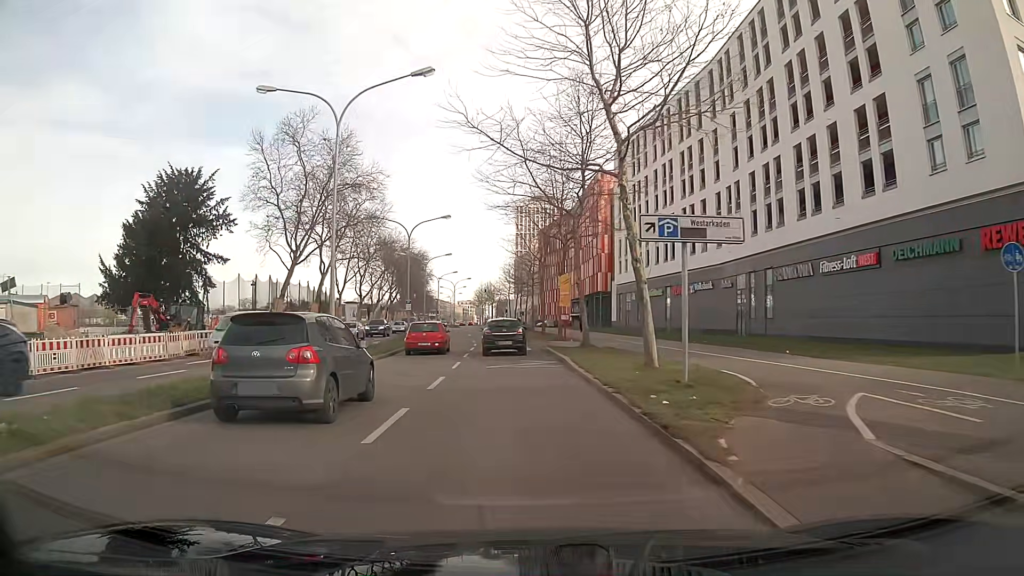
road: secondary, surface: asphalt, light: Day
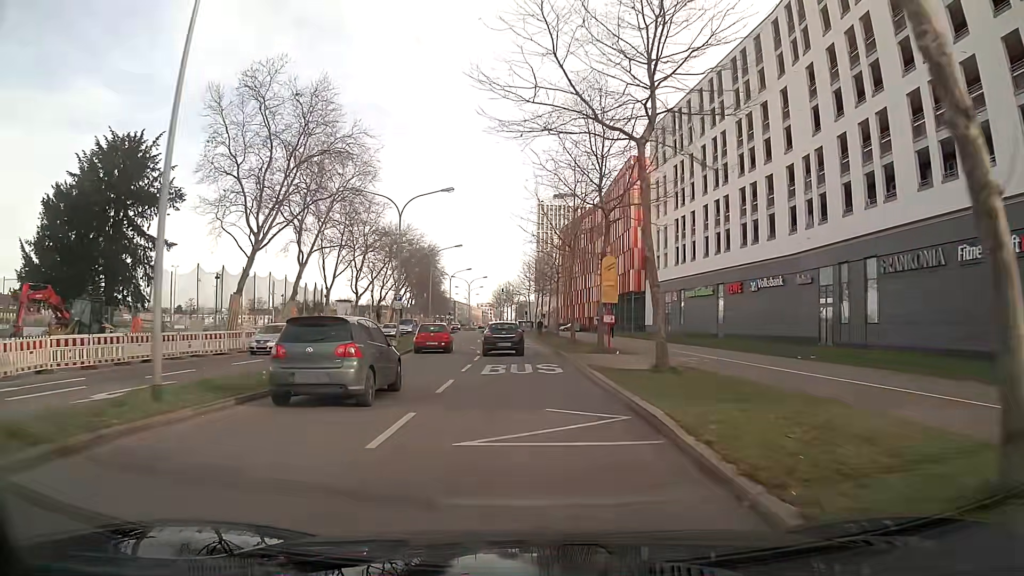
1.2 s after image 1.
(-0.2, +12.5) m; -1°
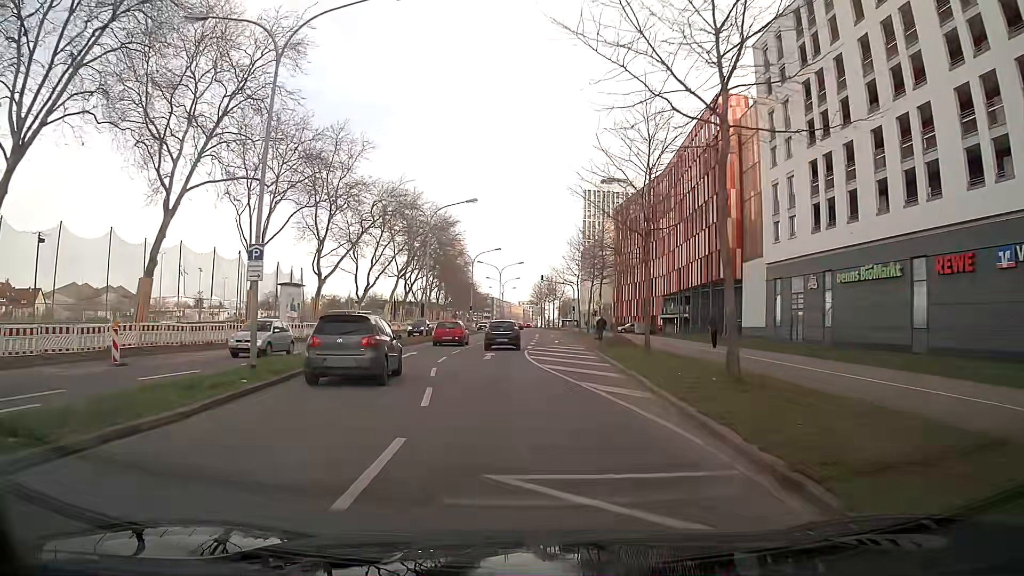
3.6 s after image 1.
(-0.7, +26.8) m; -4°
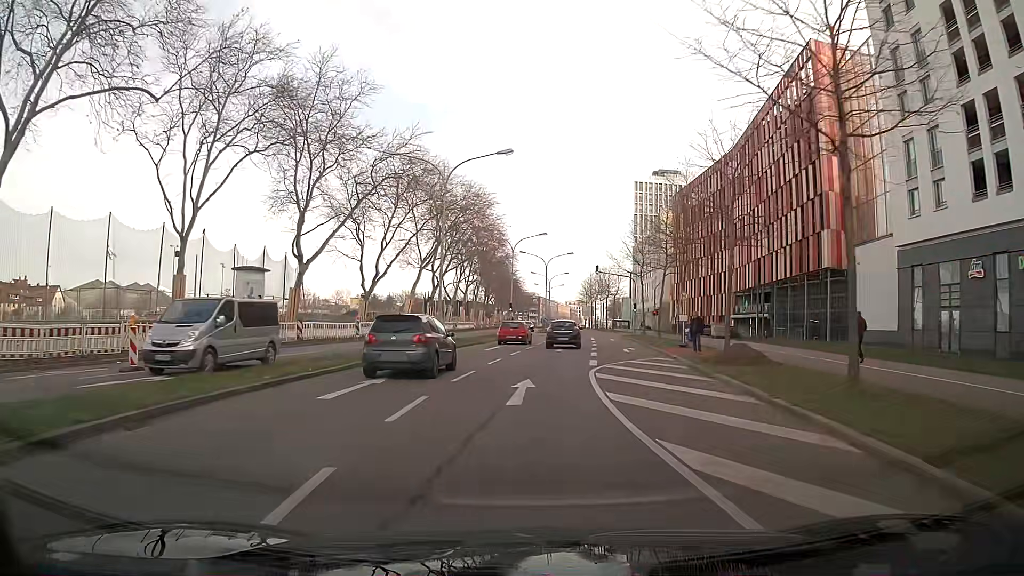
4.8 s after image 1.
(-0.4, +13.9) m; -3°
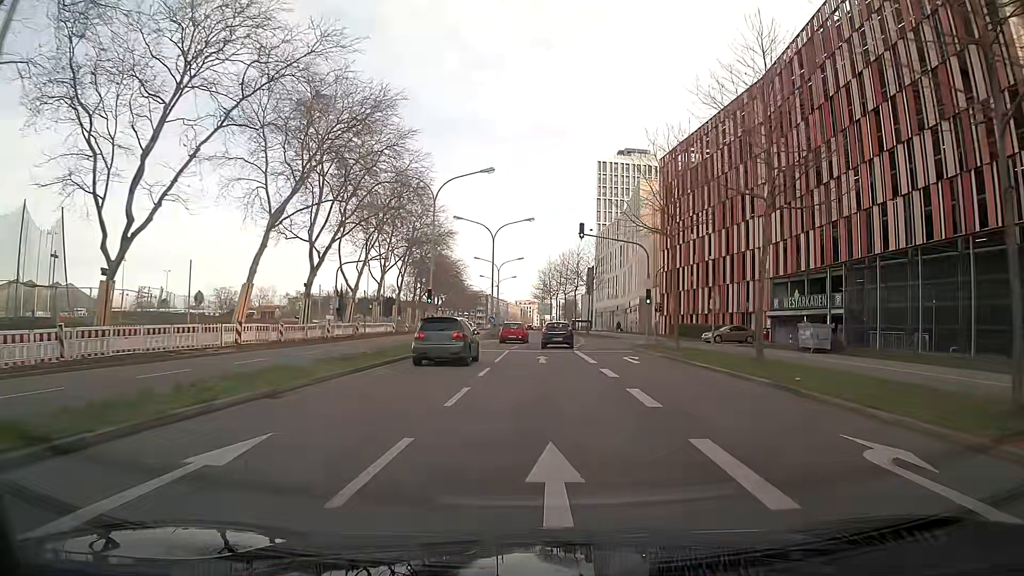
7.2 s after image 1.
(+0.6, +28.4) m; +4°
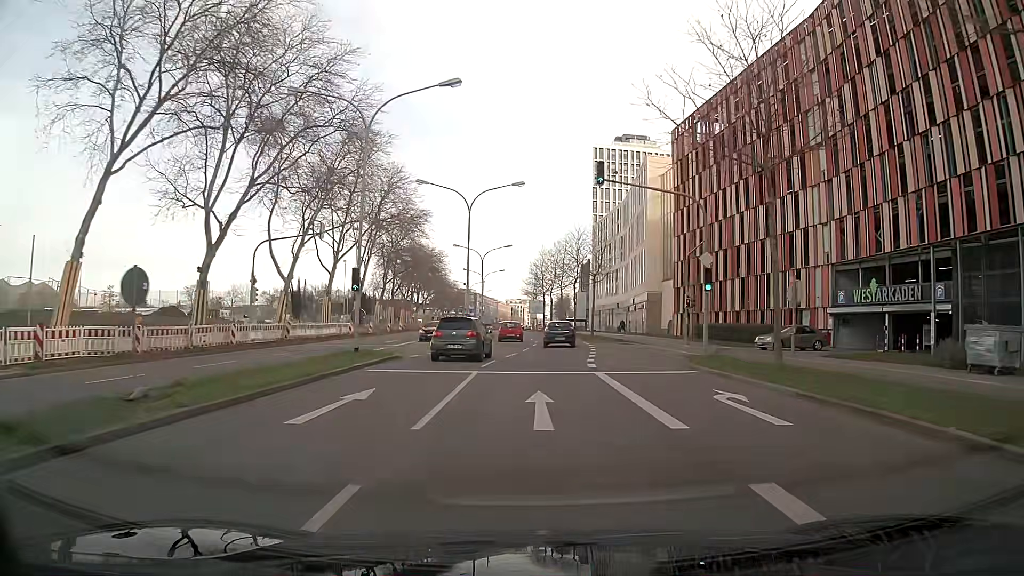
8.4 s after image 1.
(0.0, +14.4) m; 0°
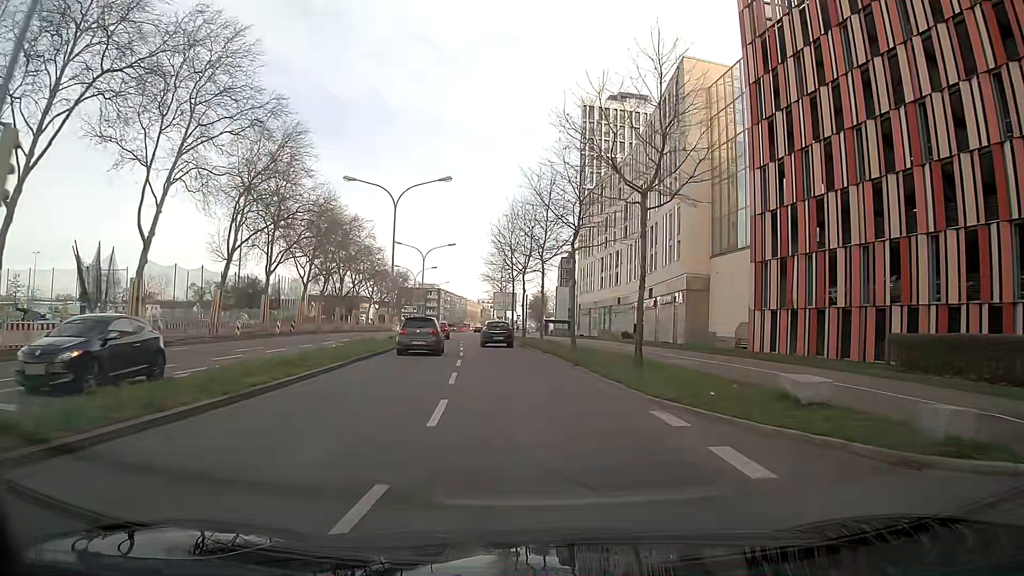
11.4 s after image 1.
(+1.3, +36.1) m; +2°
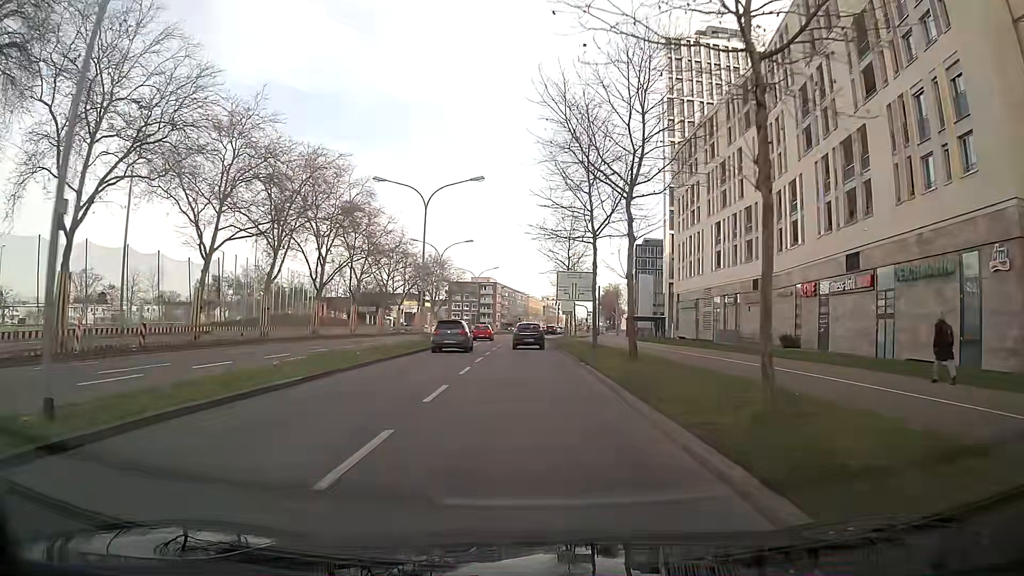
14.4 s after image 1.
(-0.7, +33.2) m; -1°
(0, +10) (-1, +20) (-2, +30) (-3, +40) (-3, +50) (-4, +60) (-5, +70) (-5, +80) (-5, +90) (-5, +100) m
